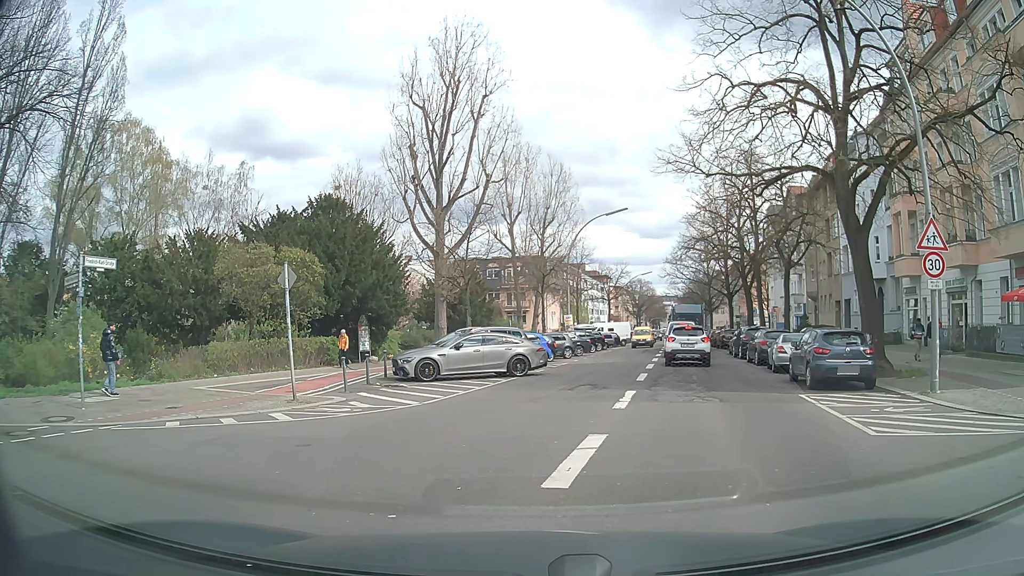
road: secondary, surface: asphalt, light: Day
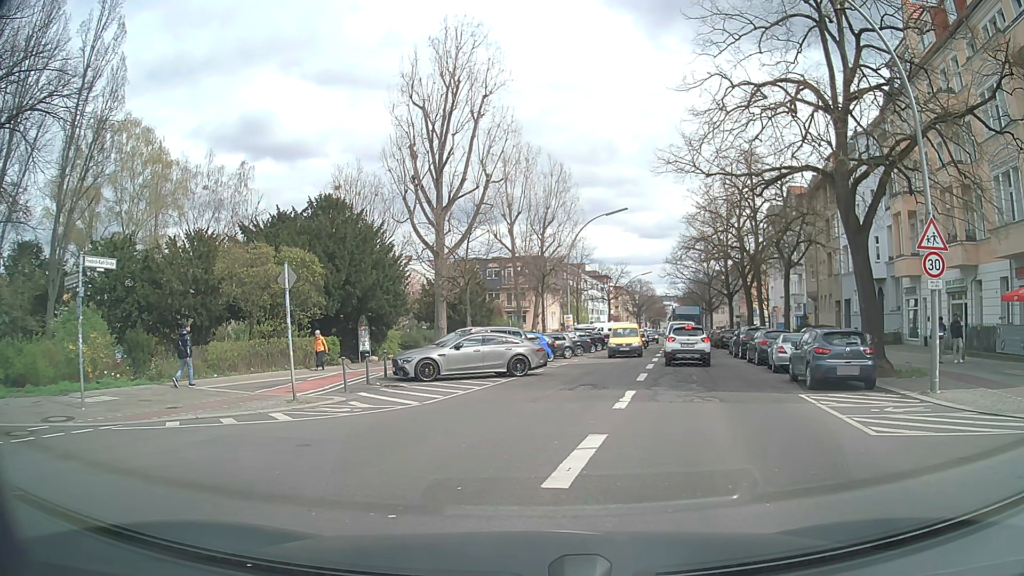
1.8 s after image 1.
(0.0, 0.0) m; 0°
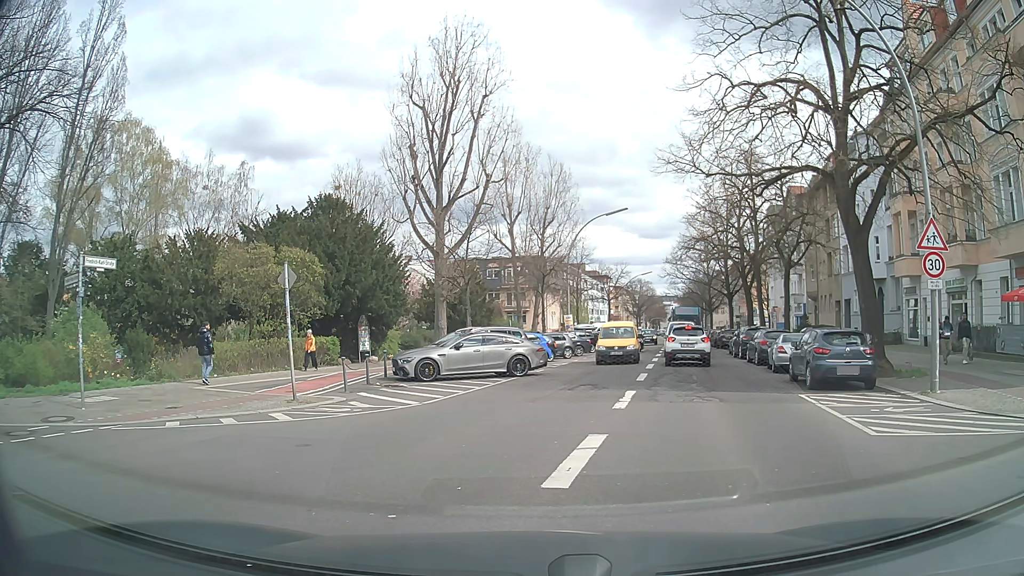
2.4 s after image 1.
(0.0, 0.0) m; 0°
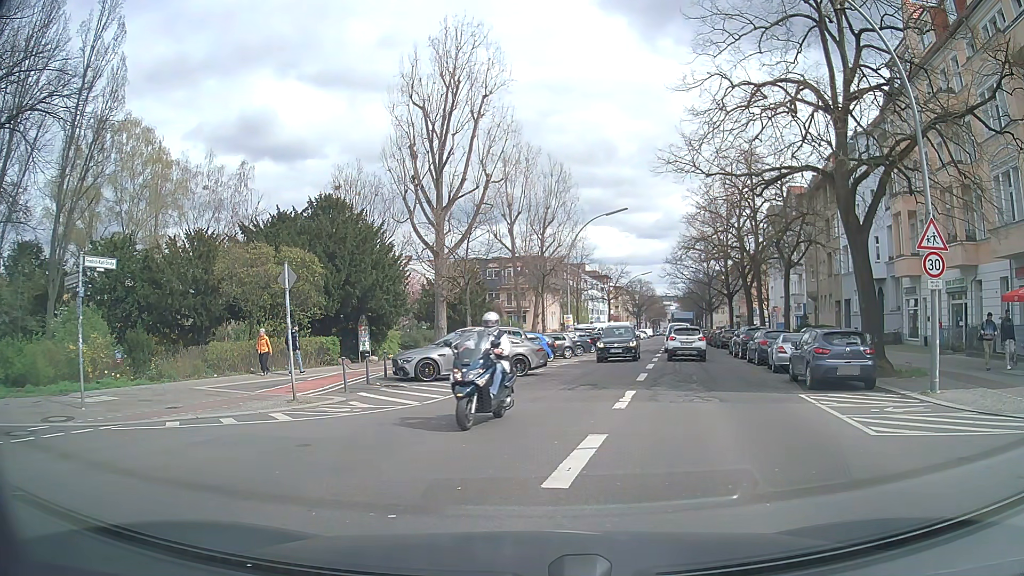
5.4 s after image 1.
(0.0, 0.0) m; 0°
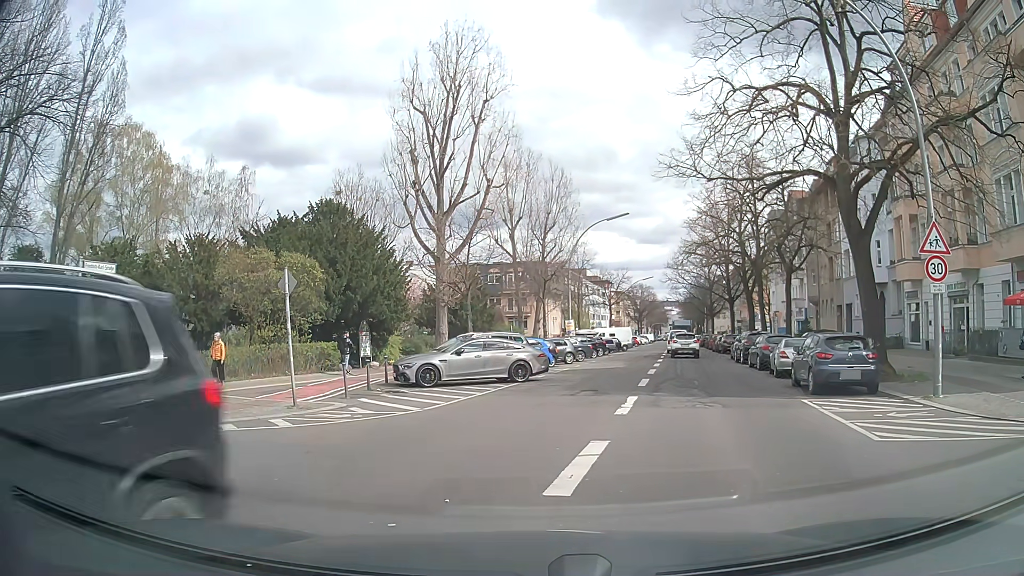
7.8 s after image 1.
(0.0, +0.1) m; 0°
